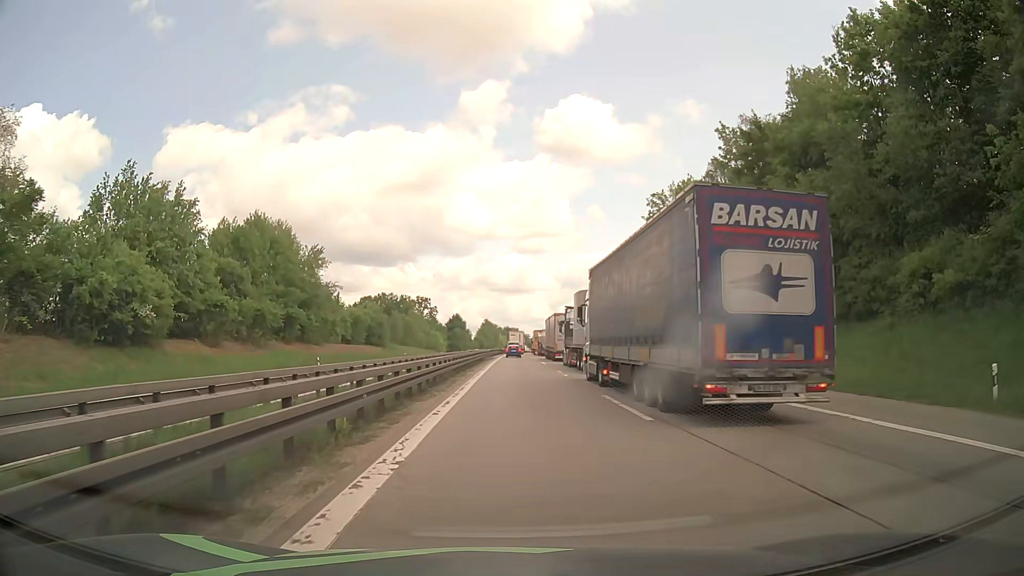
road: motorway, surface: asphalt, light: Day
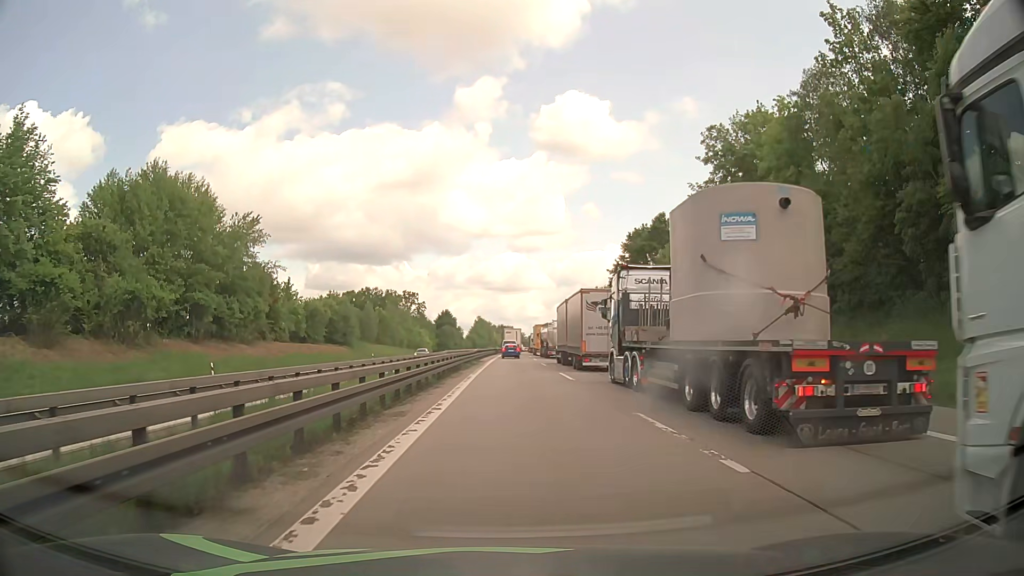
(0.0, +23.3) m; 0°
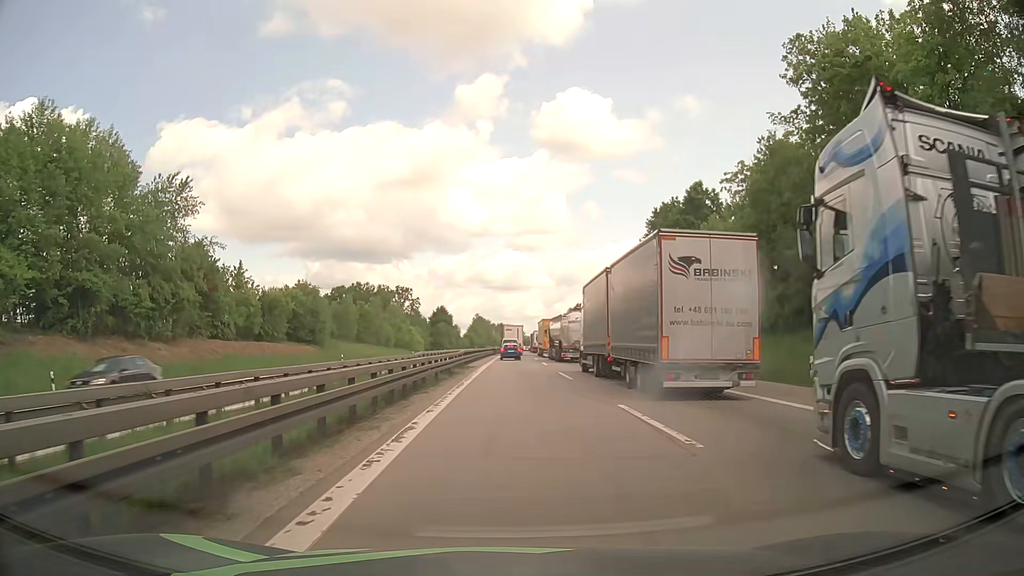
(0.0, +16.9) m; 0°
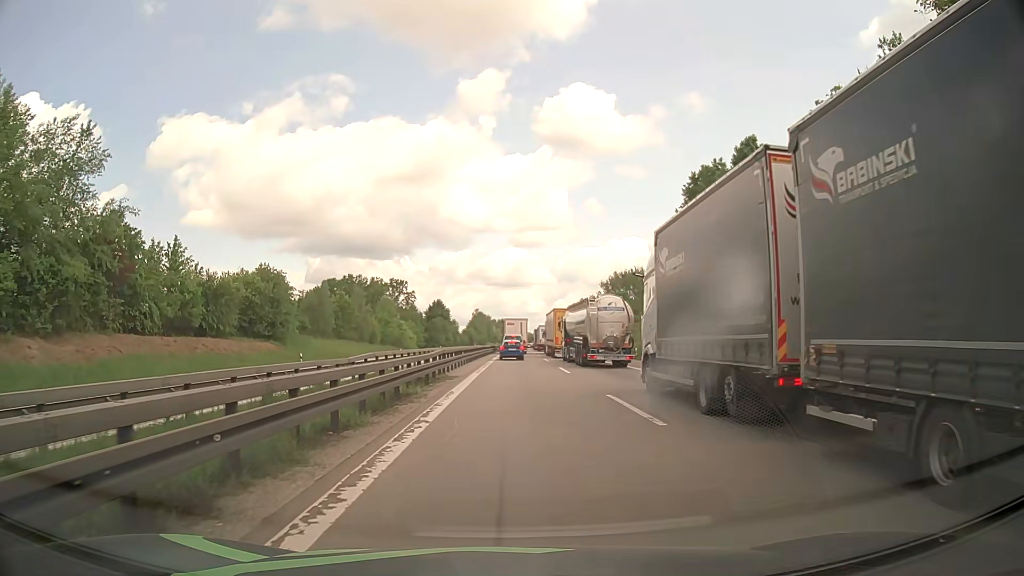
(0.0, +15.3) m; 0°
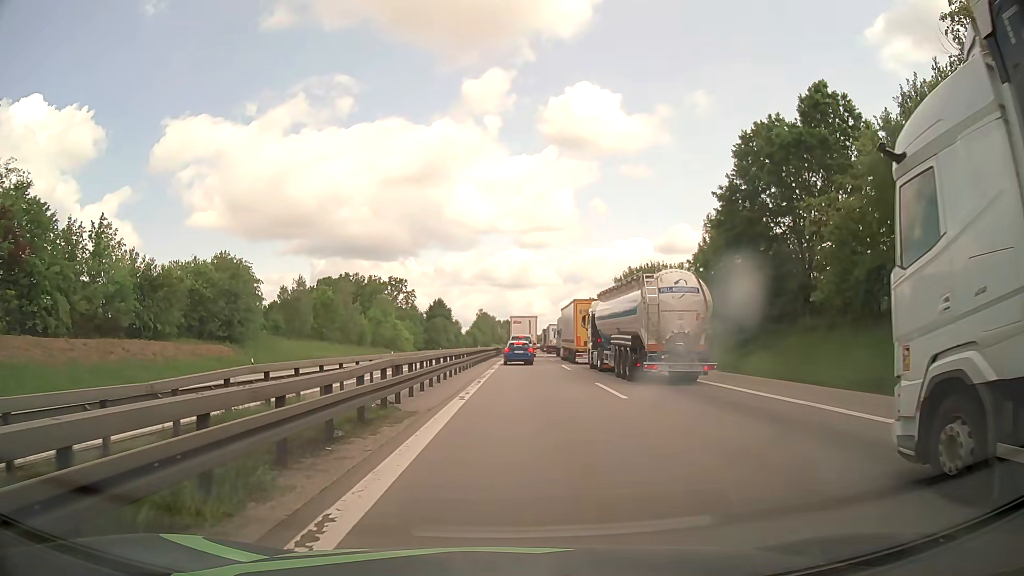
(+0.1, +12.7) m; 0°
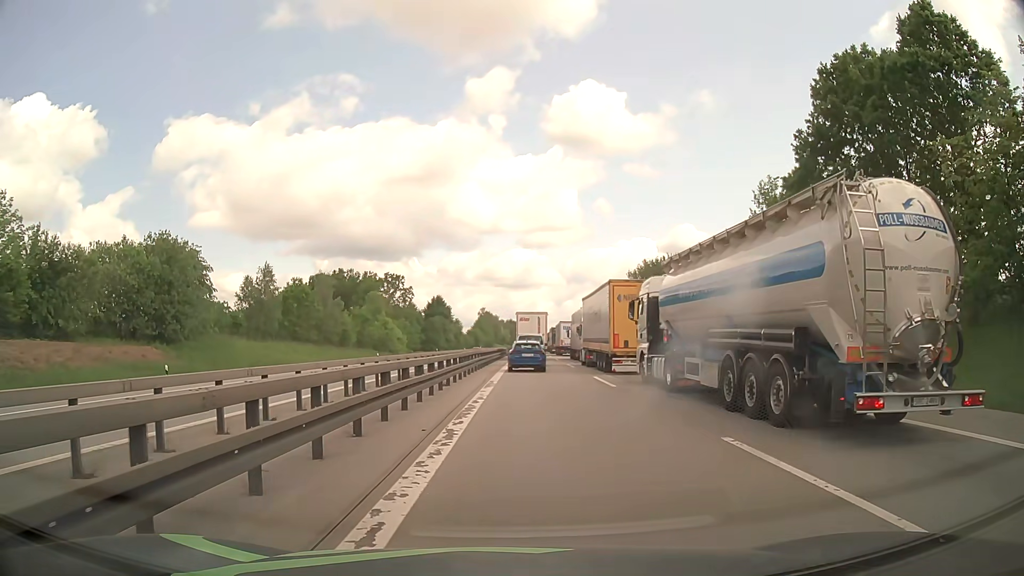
(-0.1, +13.0) m; -1°
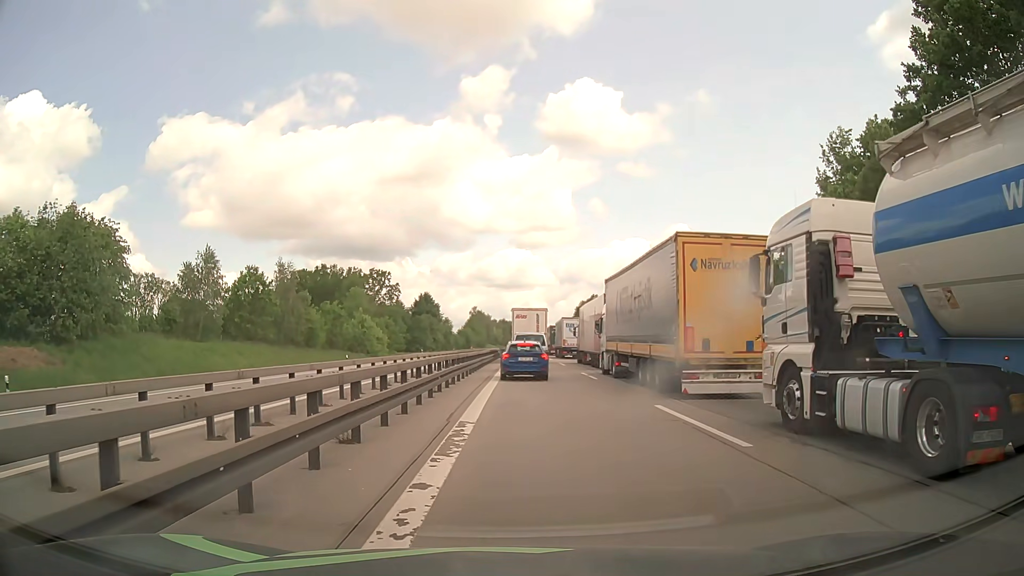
(+0.1, +12.6) m; +1°
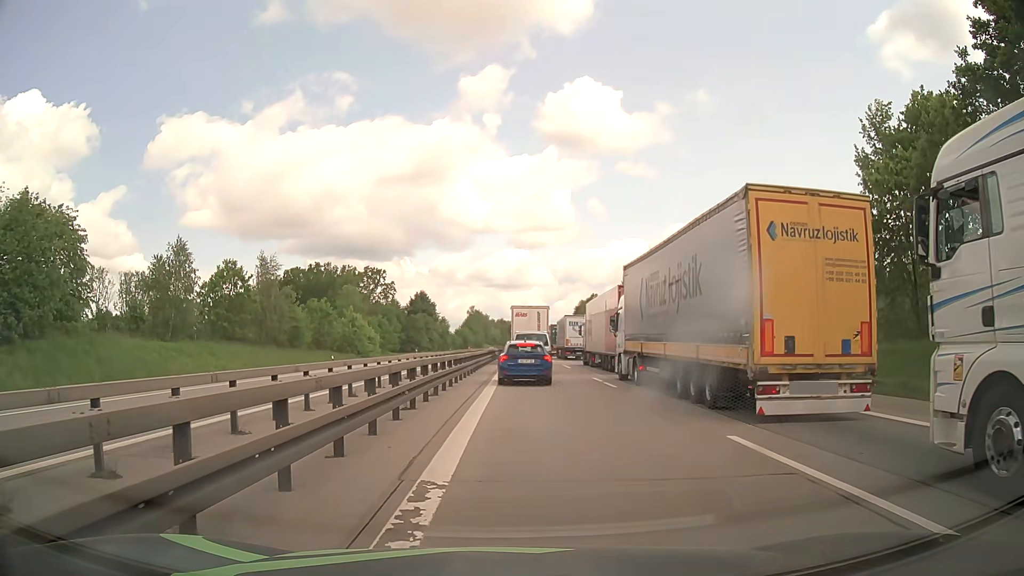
(0.0, +5.2) m; 0°
